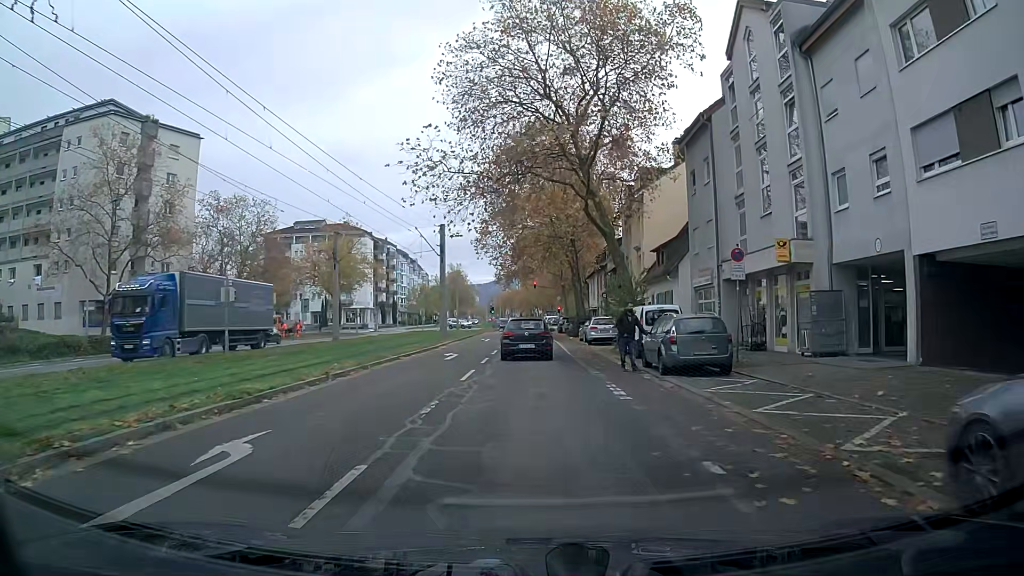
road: tertiary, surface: asphalt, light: Day
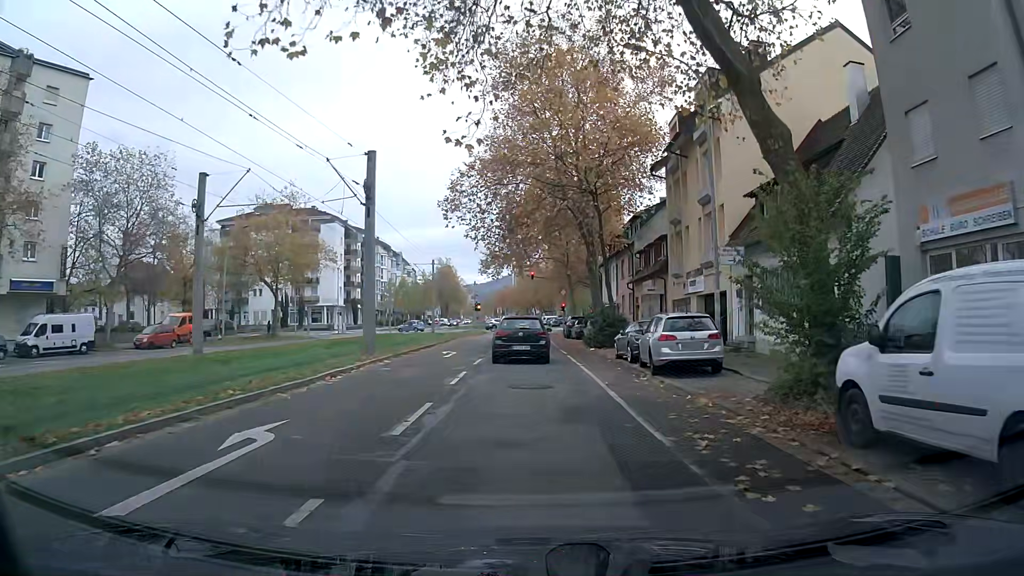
(+0.1, +19.2) m; +1°
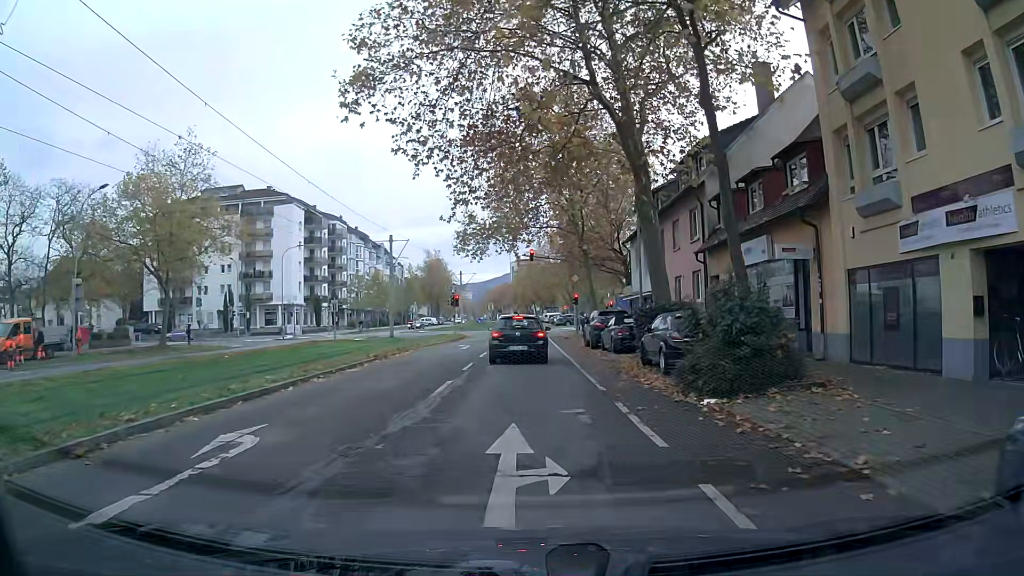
(-0.2, +20.2) m; -1°
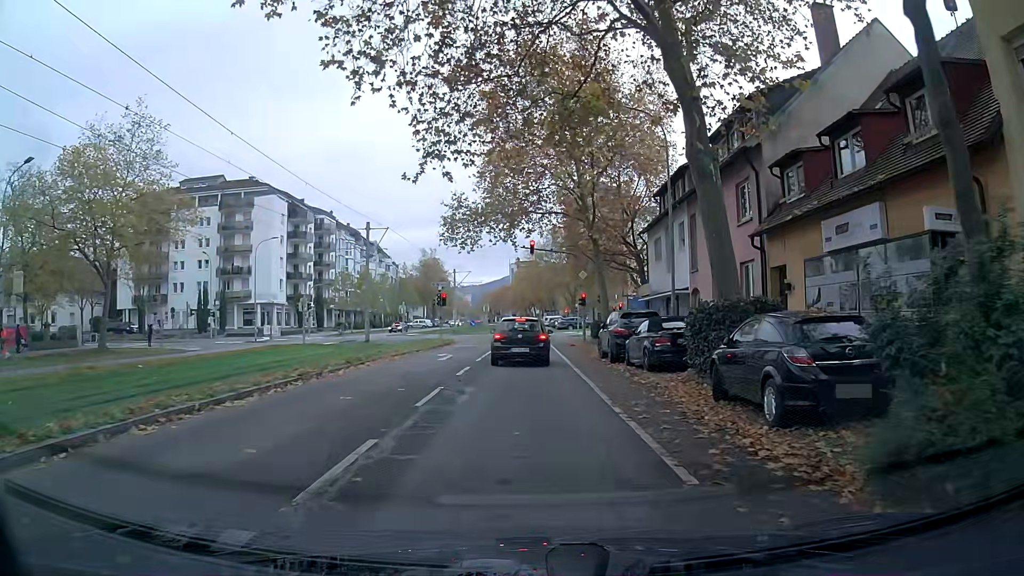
(0.0, +7.1) m; +1°
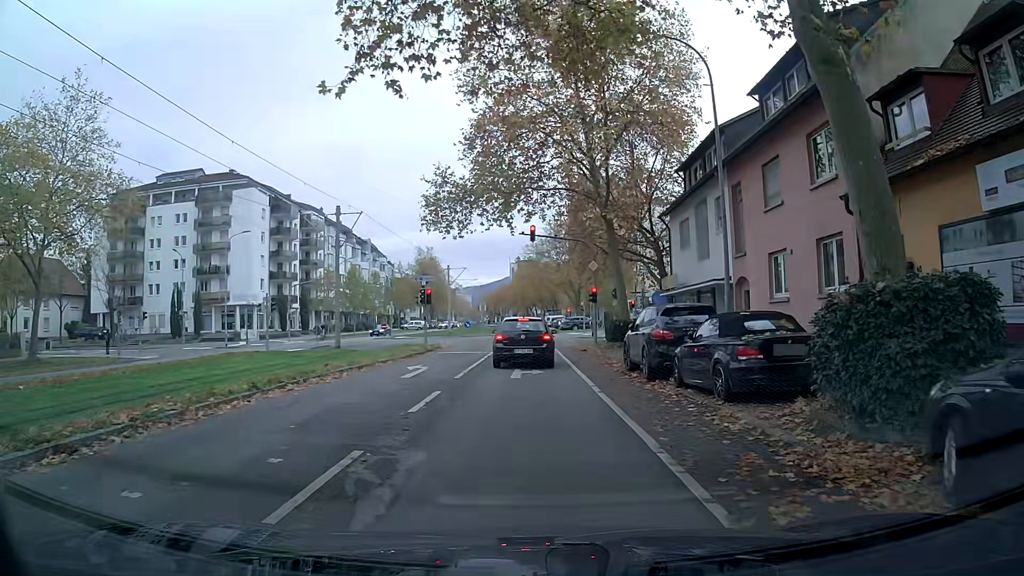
(0.0, +6.6) m; 0°
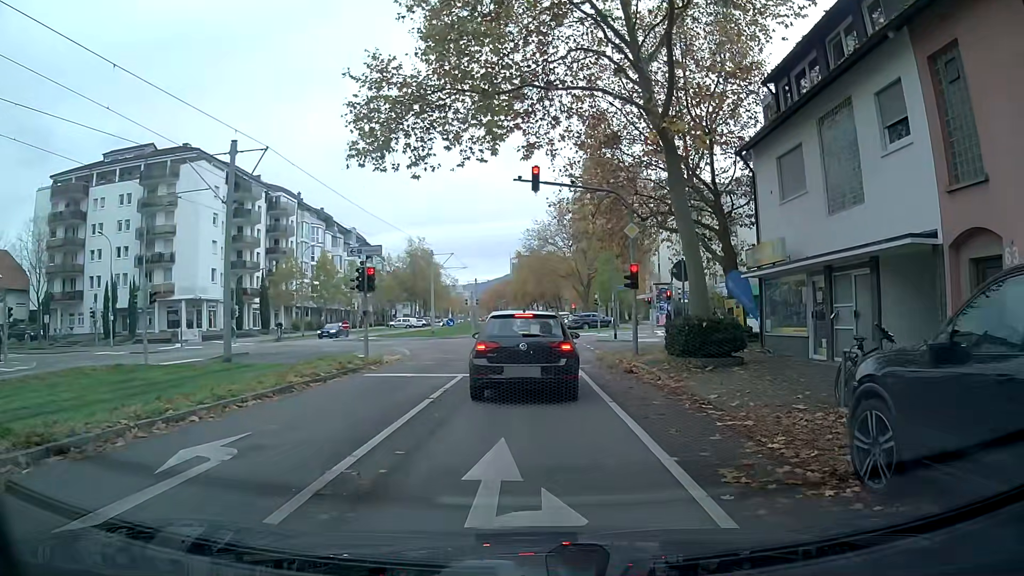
(-0.2, +13.1) m; 0°
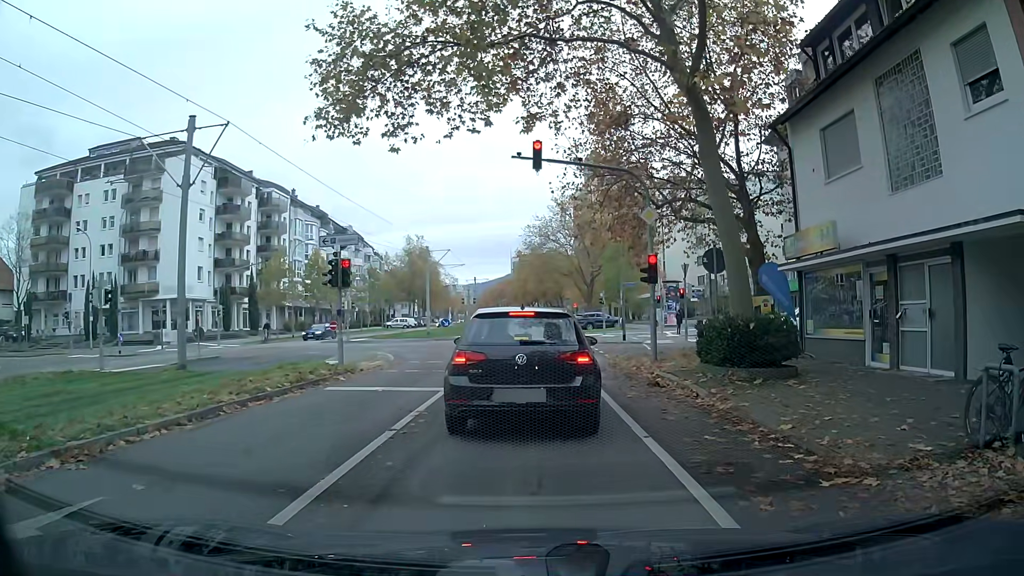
(0.0, +3.1) m; +1°
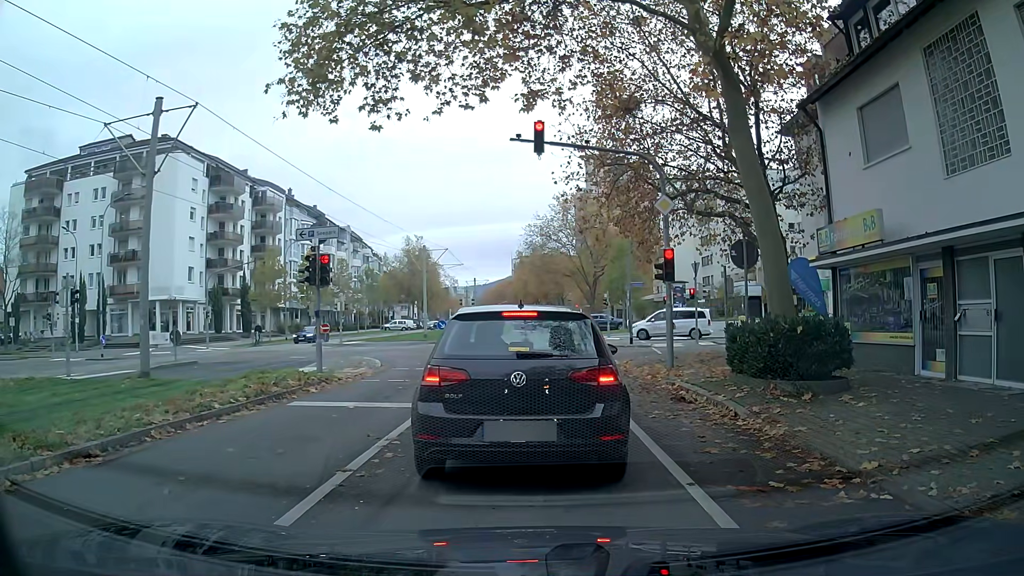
(0.0, +2.0) m; +1°
(0, +10) (0, +20) (+3, +29) (+12, +33) (+22, +36) (+31, +38) (+41, +40) (+51, +43) (+61, +45) (+70, +47) m
